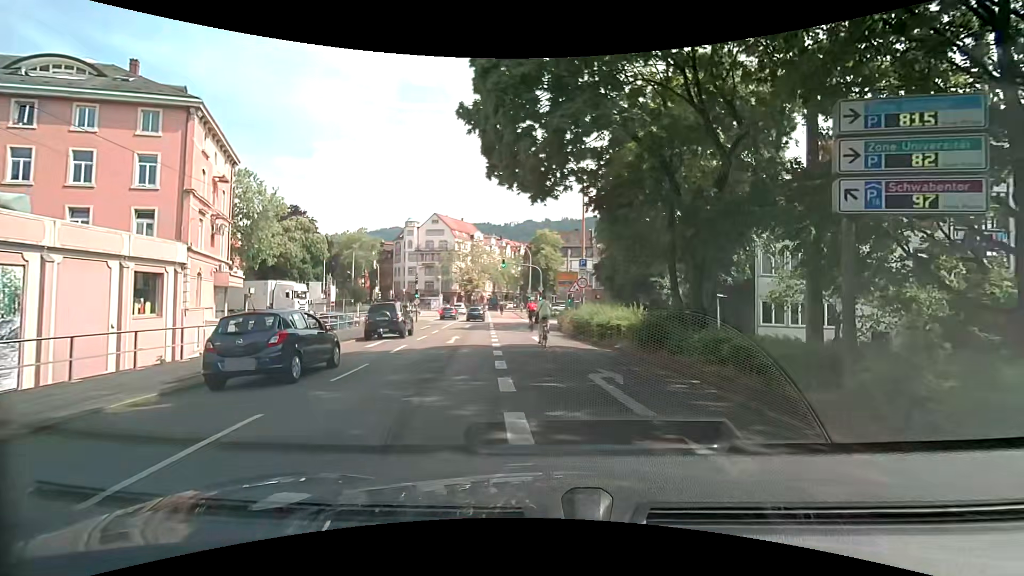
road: primary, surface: asphalt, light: Day
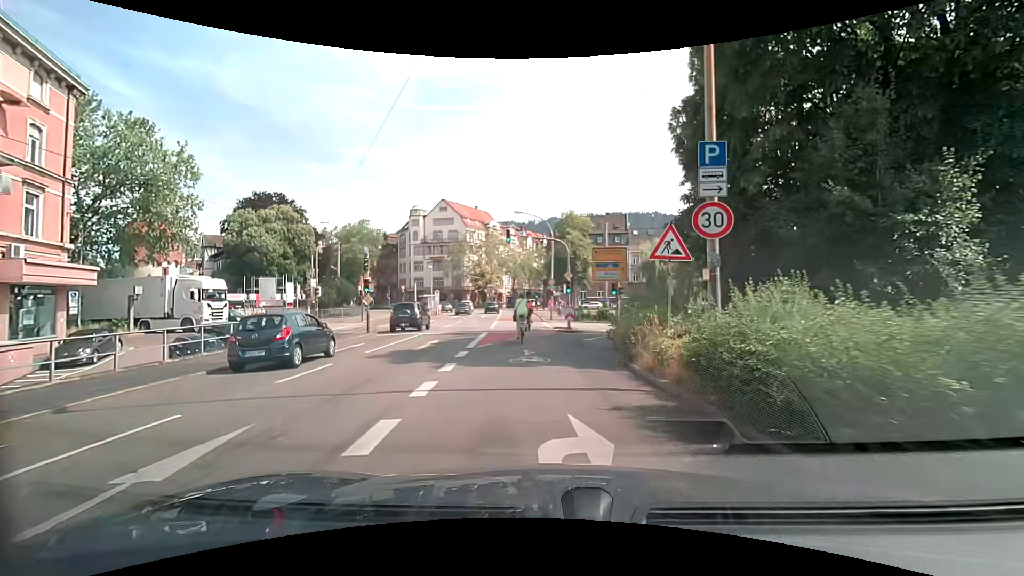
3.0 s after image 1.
(-0.1, +18.1) m; -3°
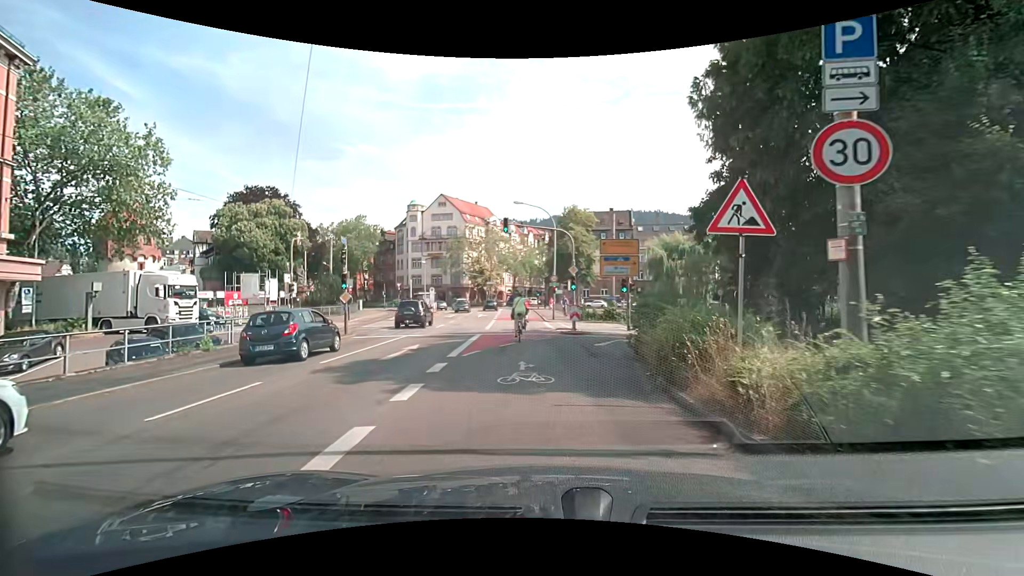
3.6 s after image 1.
(+0.1, +3.4) m; +1°
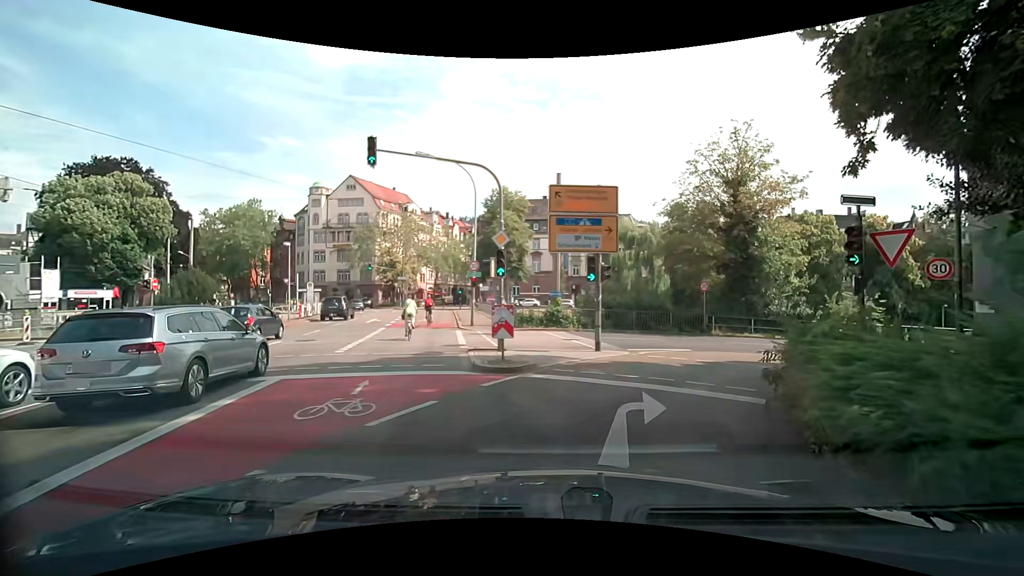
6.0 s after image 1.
(+0.4, +13.0) m; +6°
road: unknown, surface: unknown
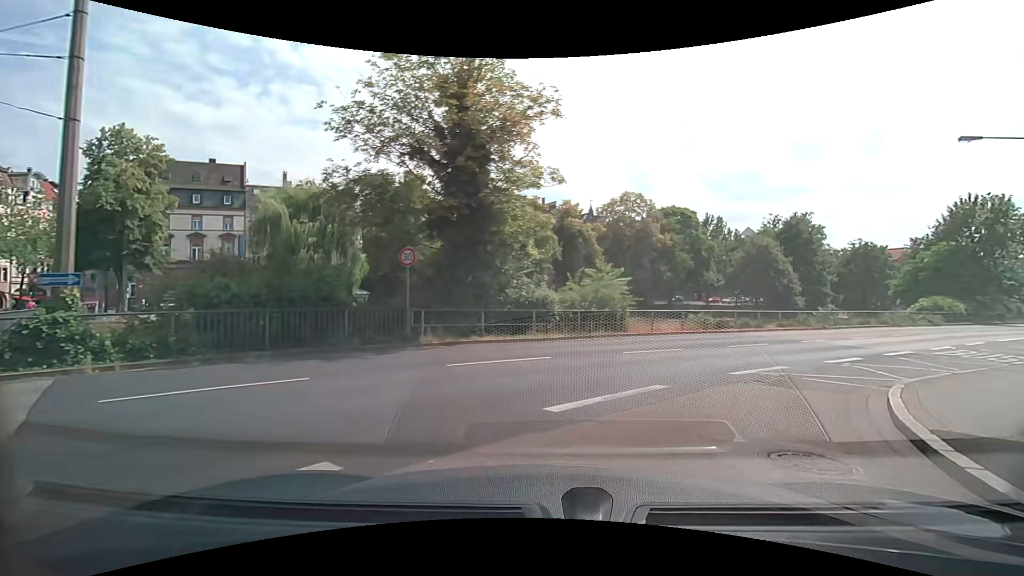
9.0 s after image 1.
(+3.3, +14.0) m; +30°
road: primary_link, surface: asphalt
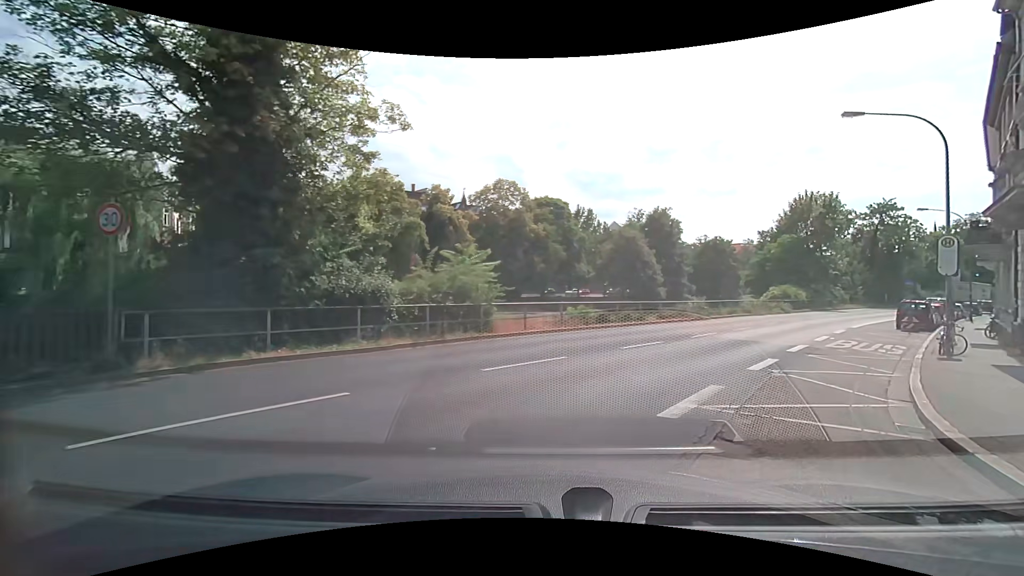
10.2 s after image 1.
(+0.6, +5.7) m; +14°
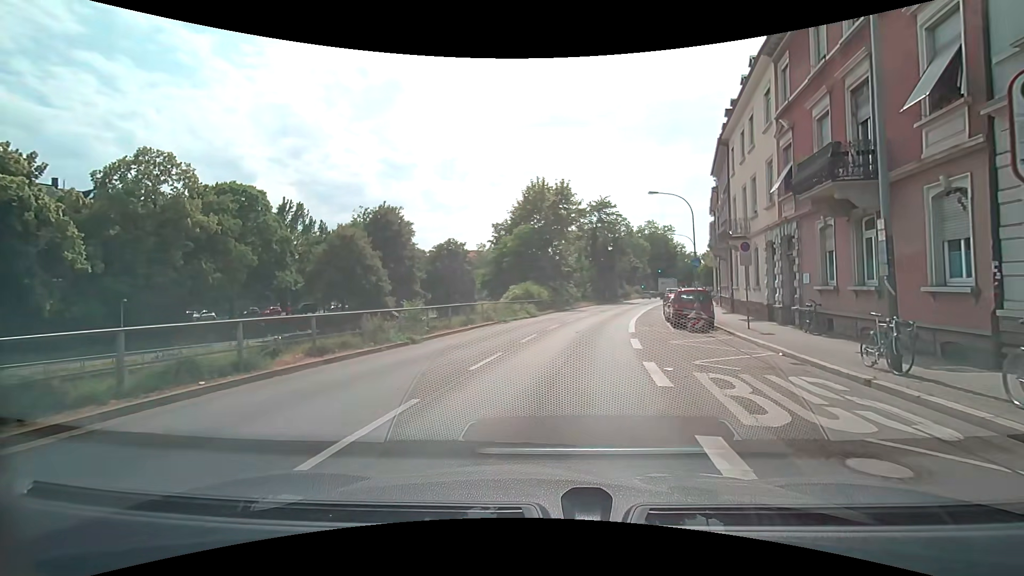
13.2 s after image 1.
(+5.0, +15.2) m; +31°
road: primary
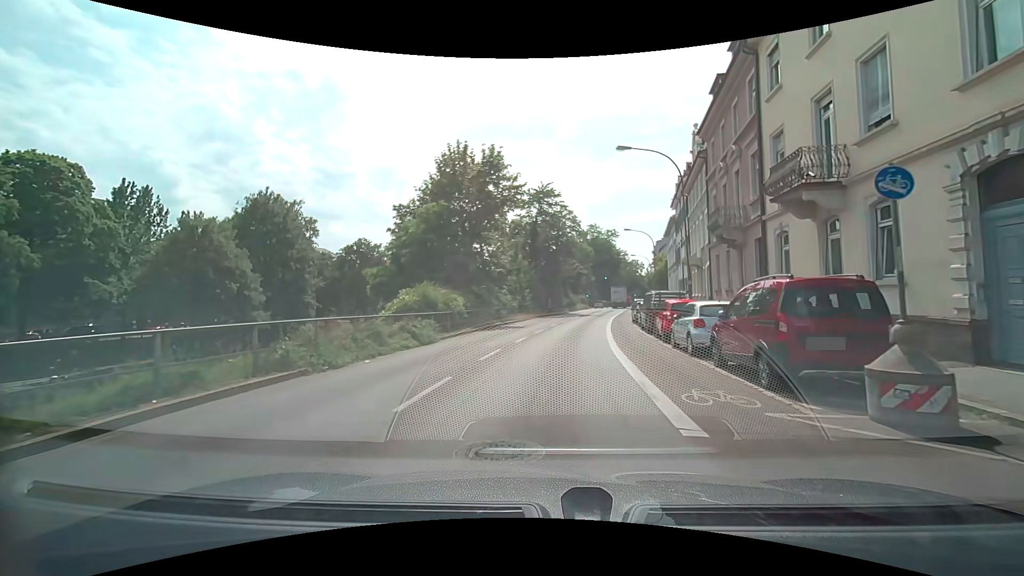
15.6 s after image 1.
(+1.0, +15.2) m; +8°
